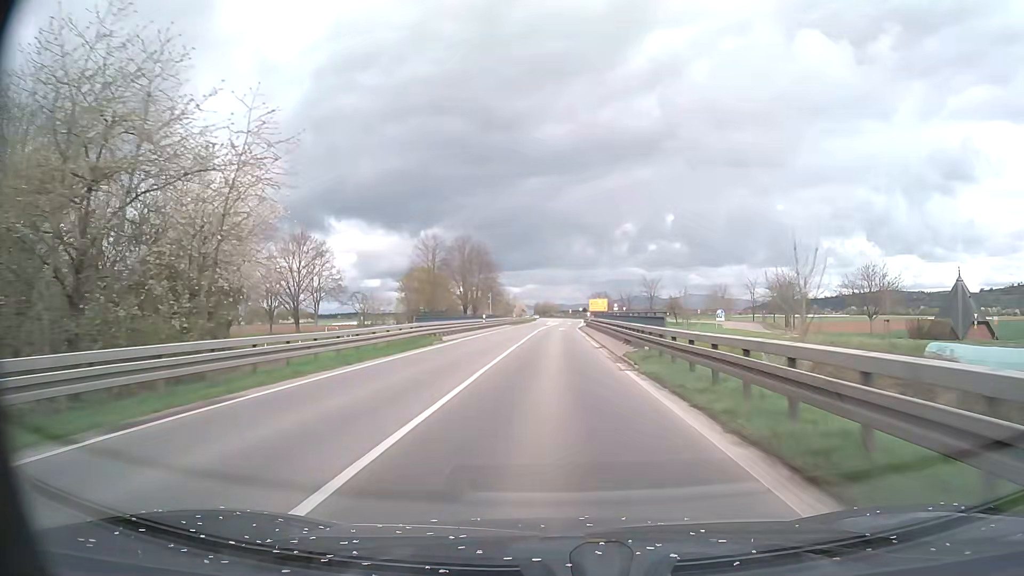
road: primary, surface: asphalt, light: Day
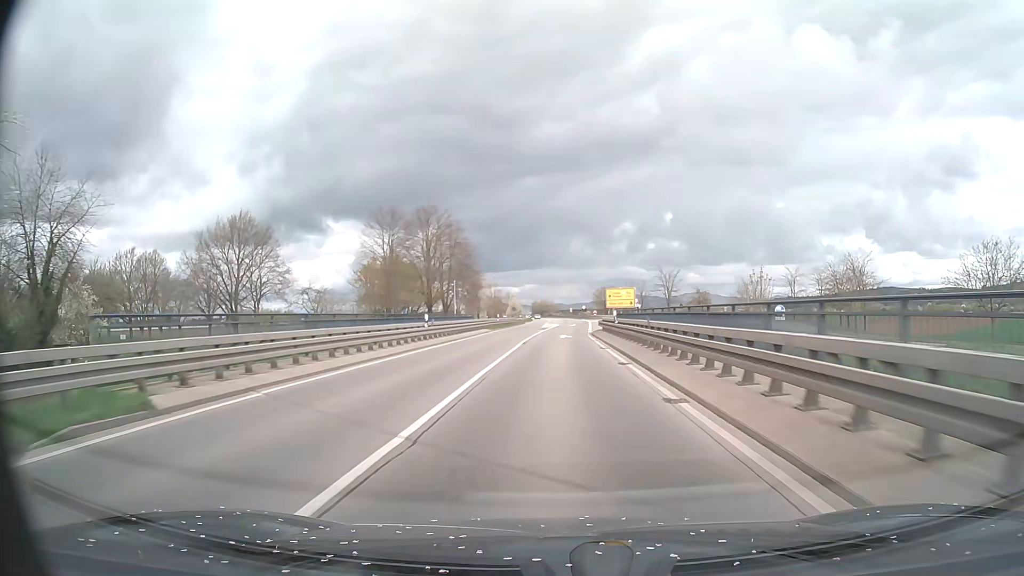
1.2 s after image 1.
(0.0, +25.1) m; 0°
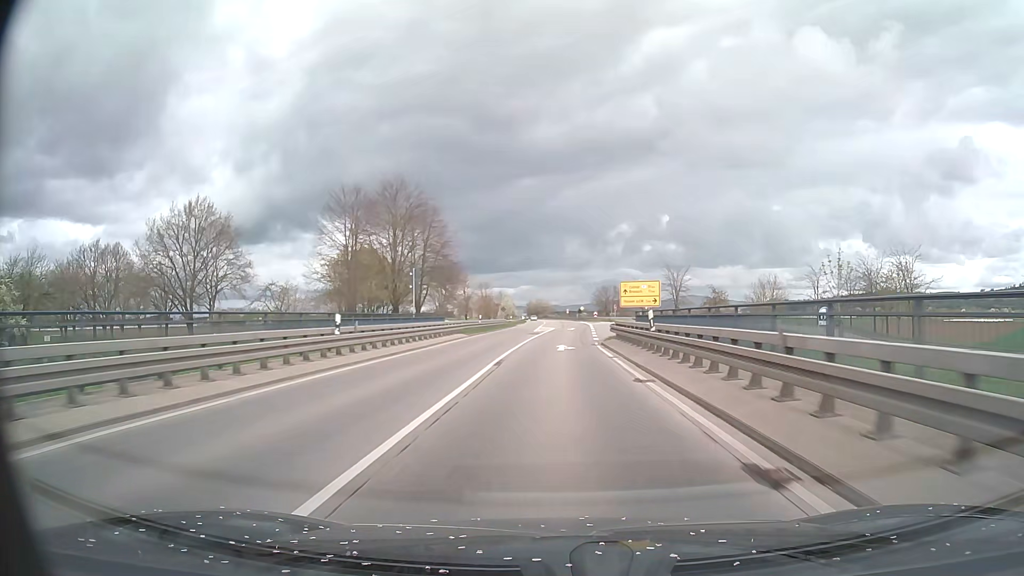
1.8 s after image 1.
(0.0, +12.6) m; 0°
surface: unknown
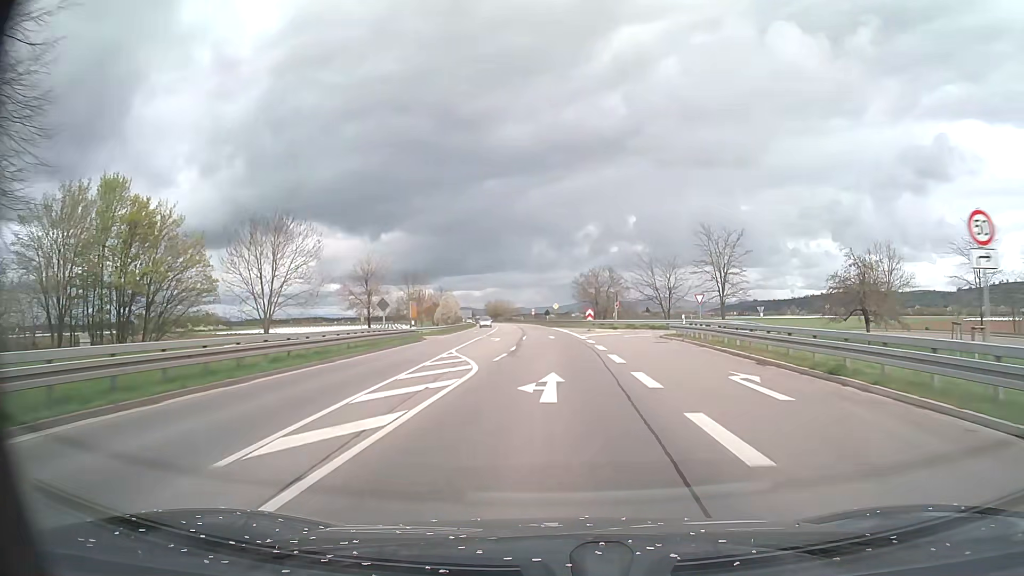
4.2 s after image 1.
(+1.2, +50.2) m; +3°
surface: asphalt
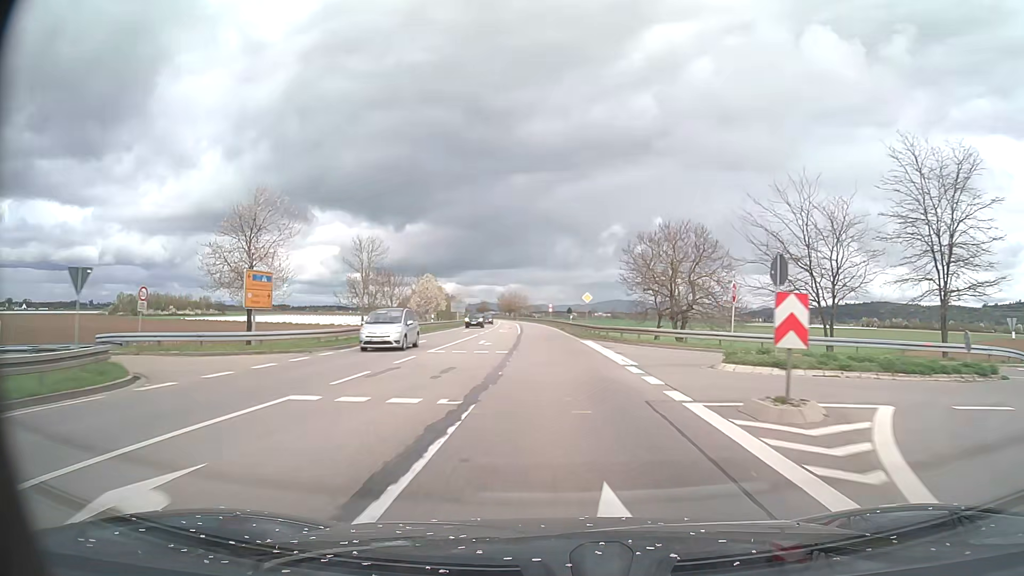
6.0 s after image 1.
(-0.5, +37.5) m; -2°
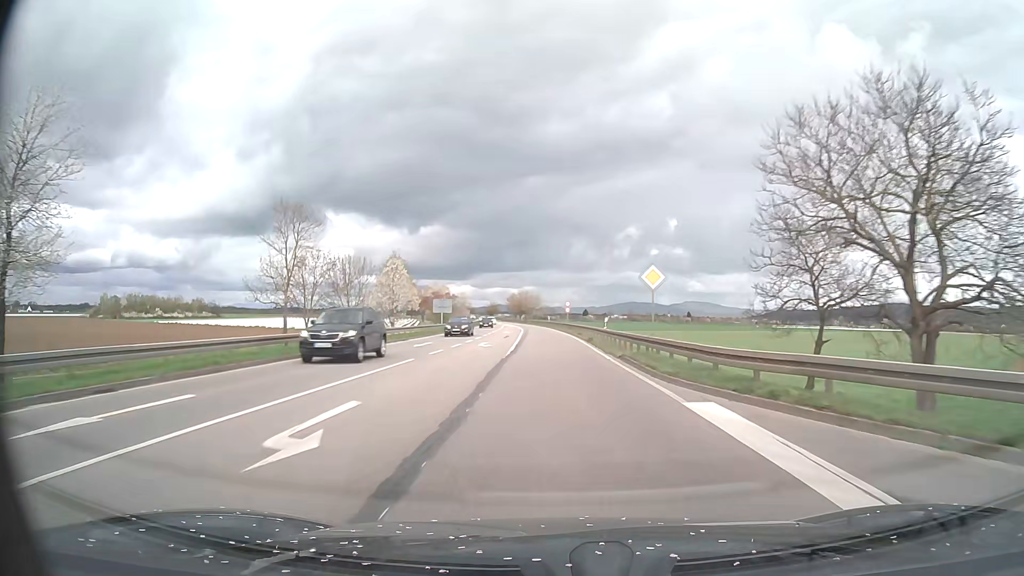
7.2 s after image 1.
(-0.3, +25.0) m; -1°
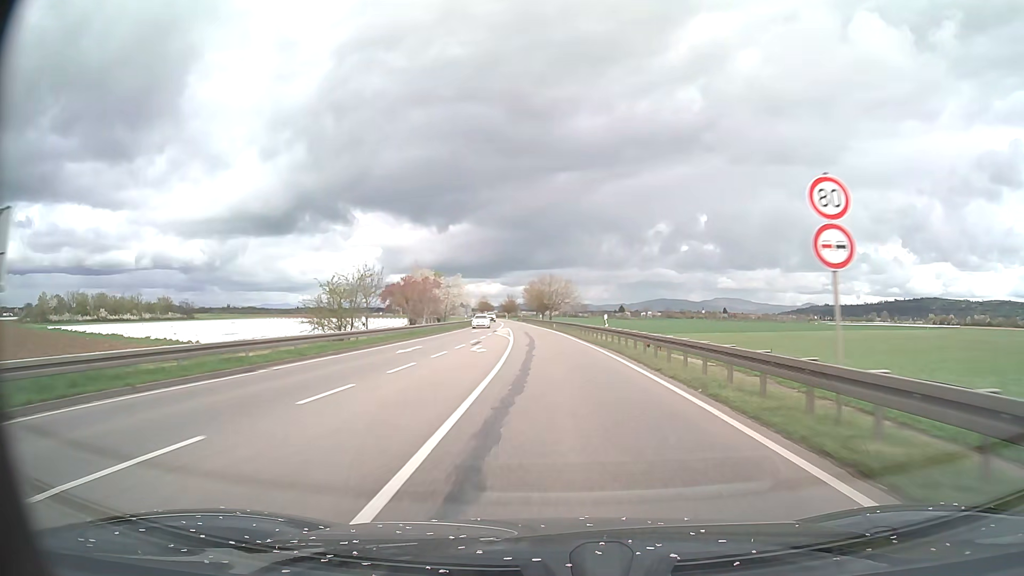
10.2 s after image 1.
(-1.4, +62.7) m; -2°
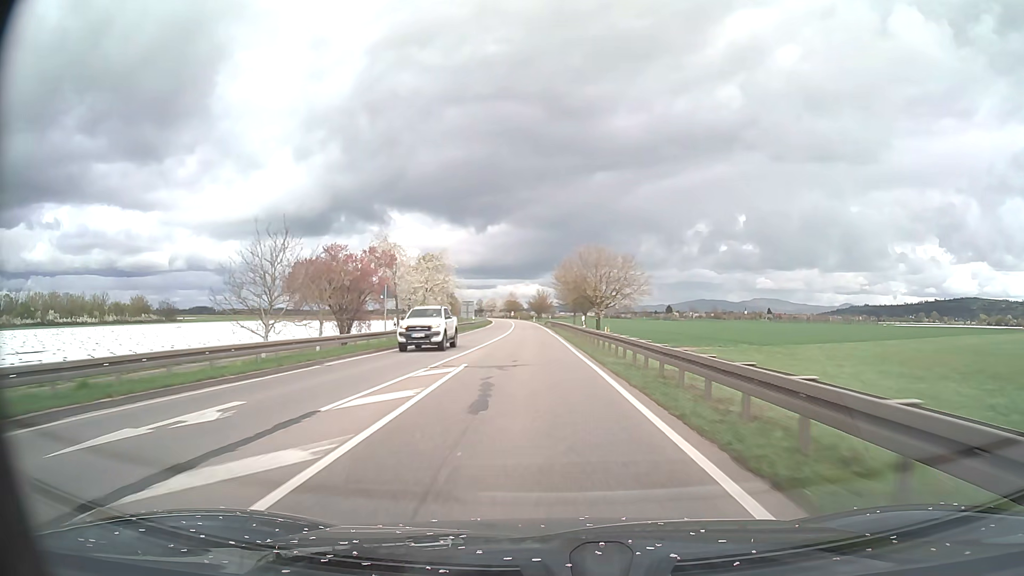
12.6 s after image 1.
(-1.1, +50.2) m; -3°
(0, +10) (0, +20) (-1, +30) (-1, +40) (-1, +50) (-2, +60) (-2, +70) (-3, +80) (-3, +90) (-4, +100) m
